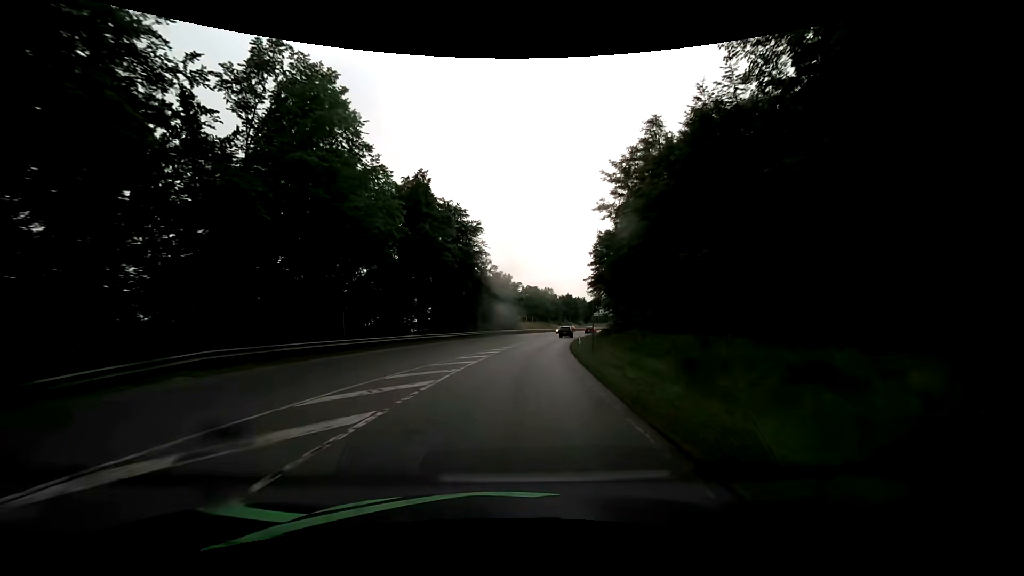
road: secondary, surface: asphalt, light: Day
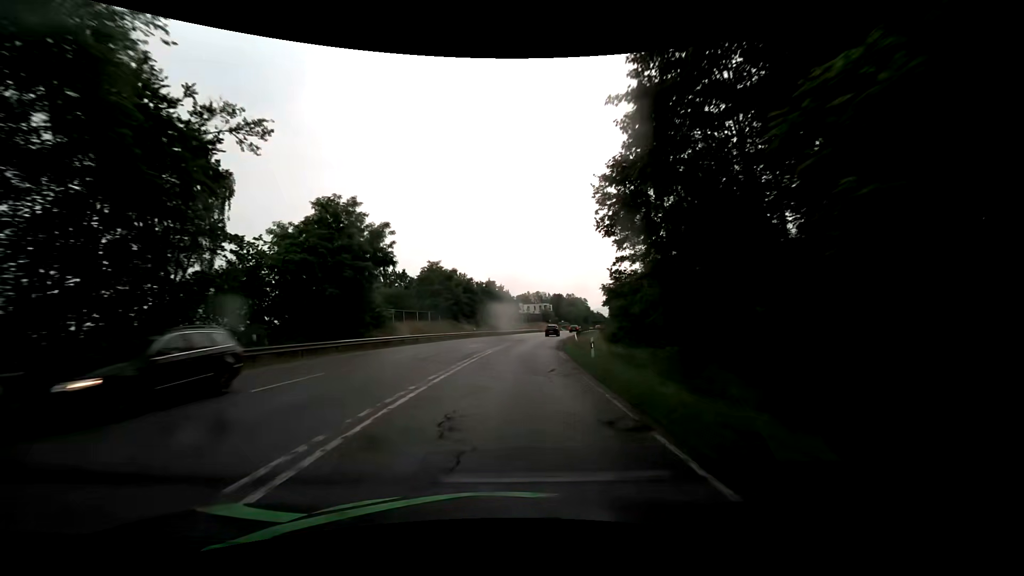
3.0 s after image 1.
(+4.8, +54.6) m; +9°
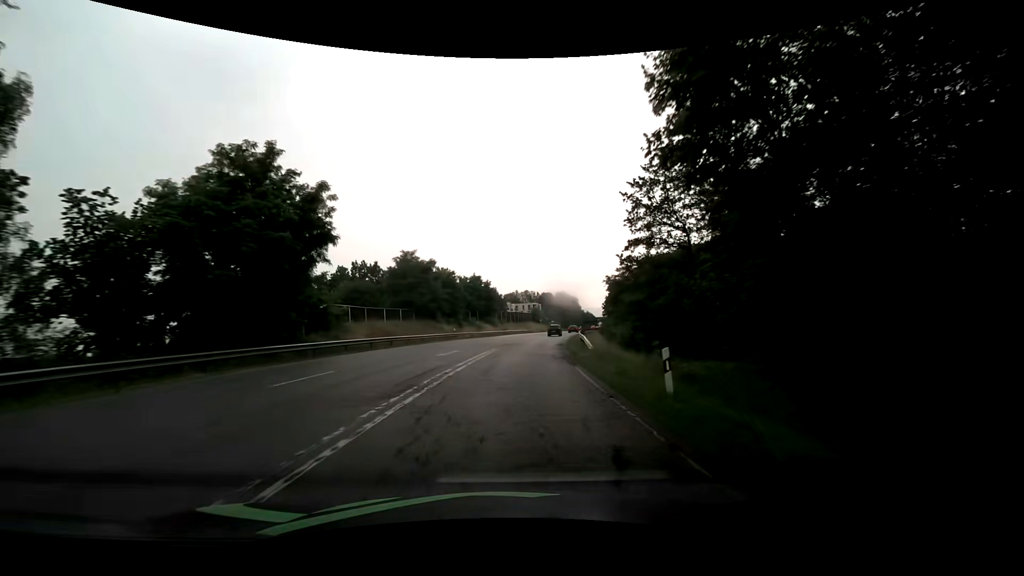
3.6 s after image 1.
(+0.2, +10.9) m; +2°
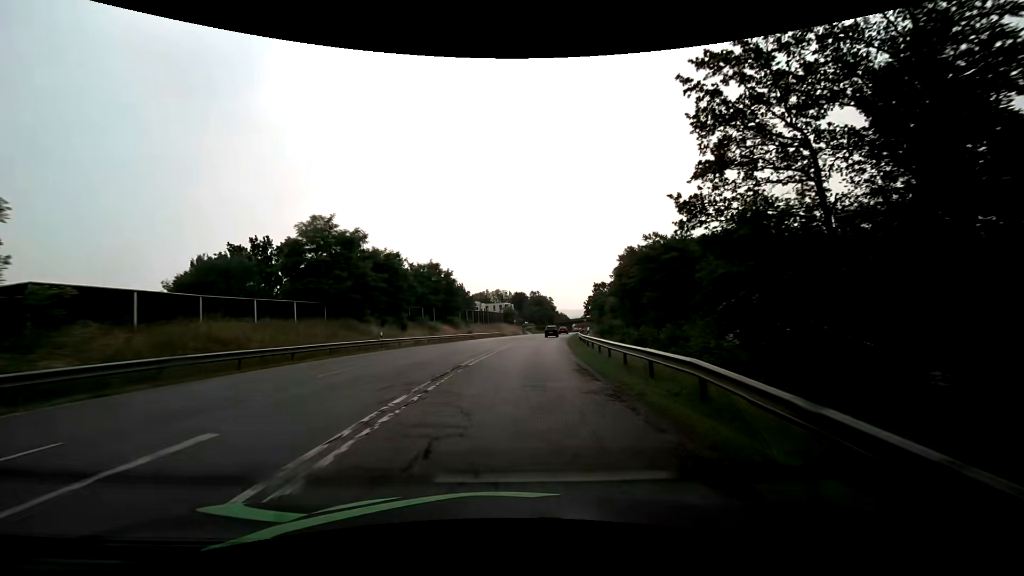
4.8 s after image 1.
(+0.5, +21.6) m; +3°
(0, +10) (+1, +20) (+2, +30) (+3, +40) (+4, +50) (+5, +60) (+7, +70) (+8, +79) (+10, +89) (+12, +99) m
